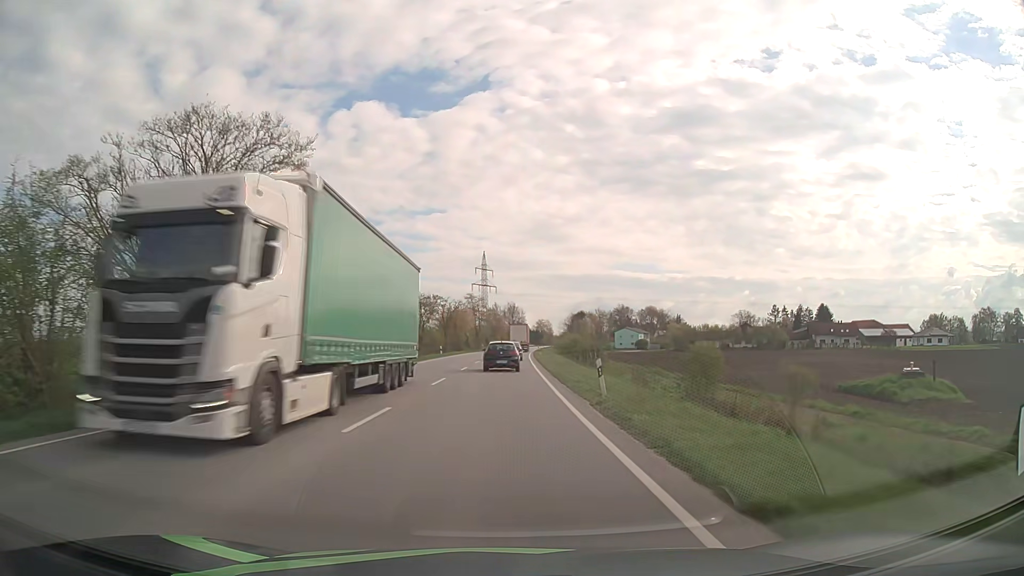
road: primary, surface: asphalt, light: Day
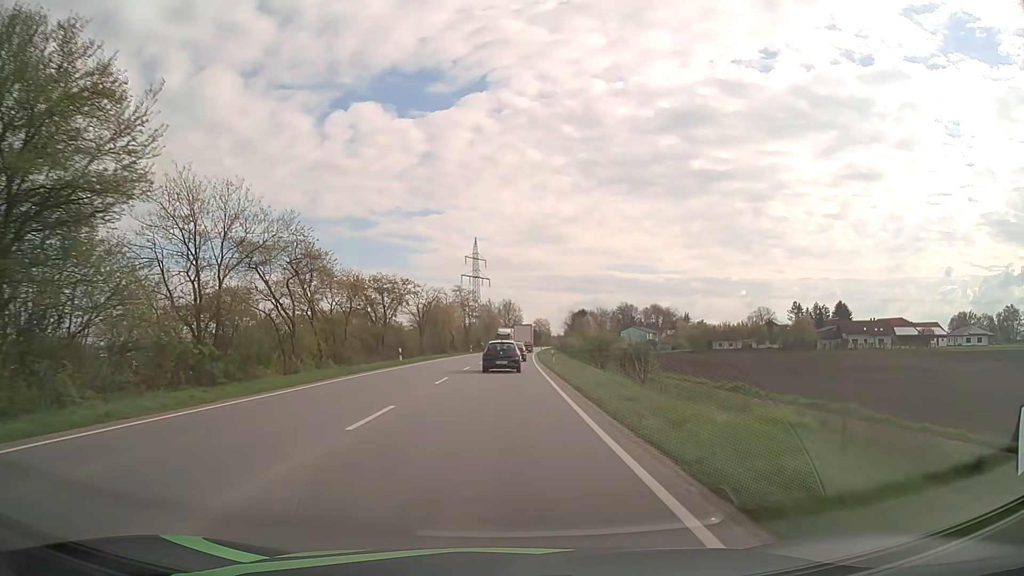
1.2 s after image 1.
(+0.1, +23.6) m; 0°
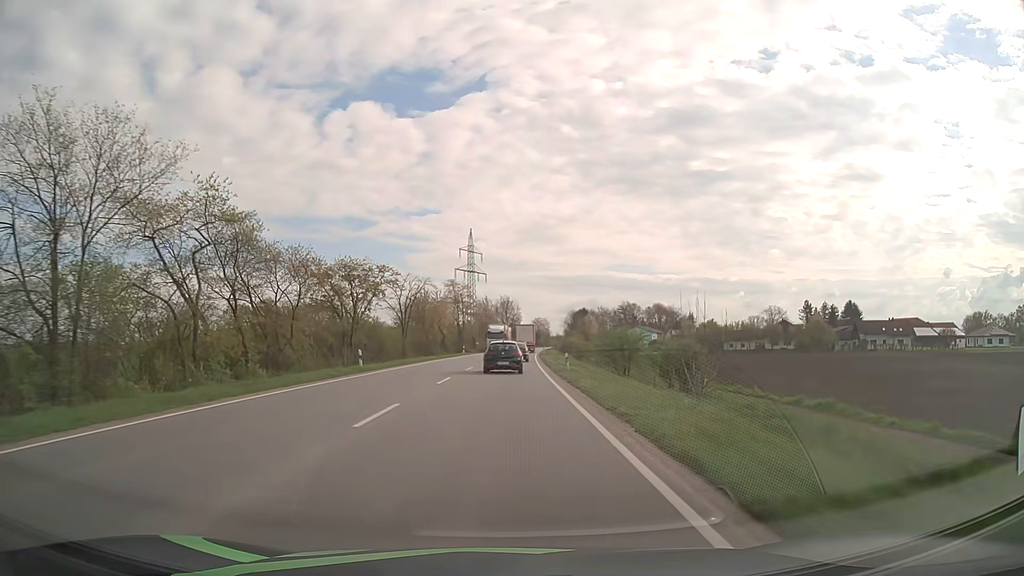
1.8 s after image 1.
(0.0, +11.6) m; 0°
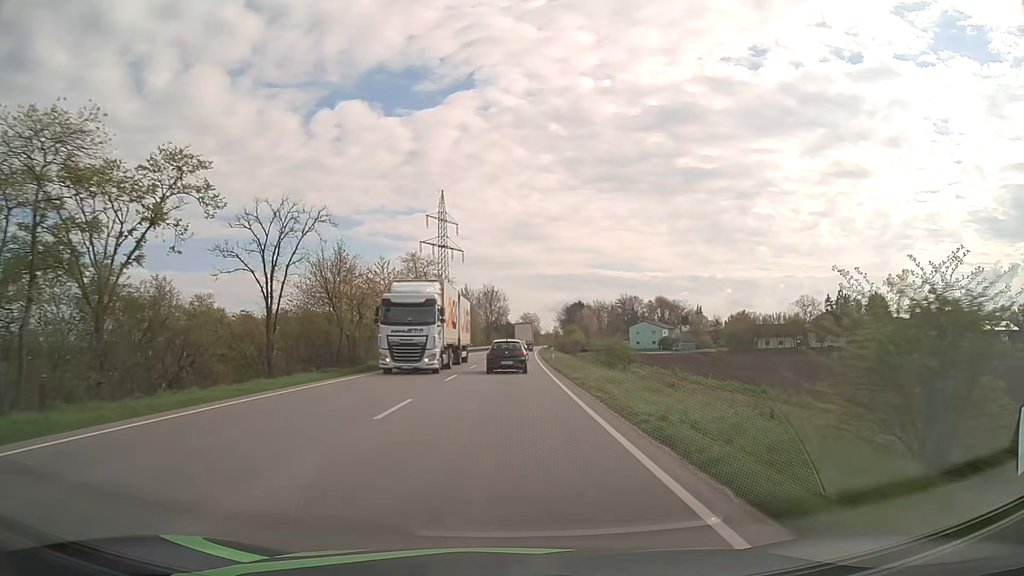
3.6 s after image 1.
(+0.3, +34.5) m; +1°
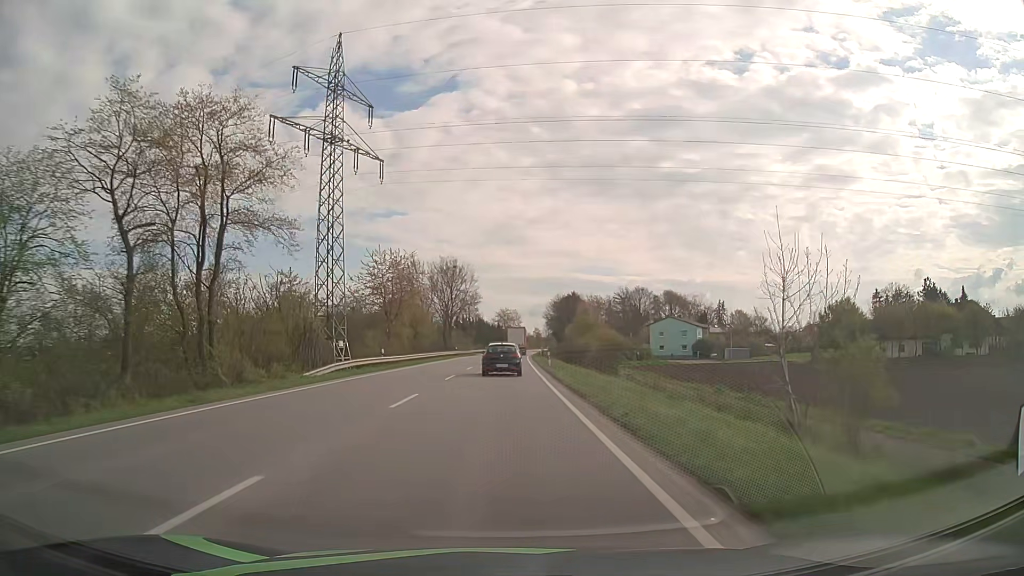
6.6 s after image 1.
(+1.2, +56.6) m; +2°
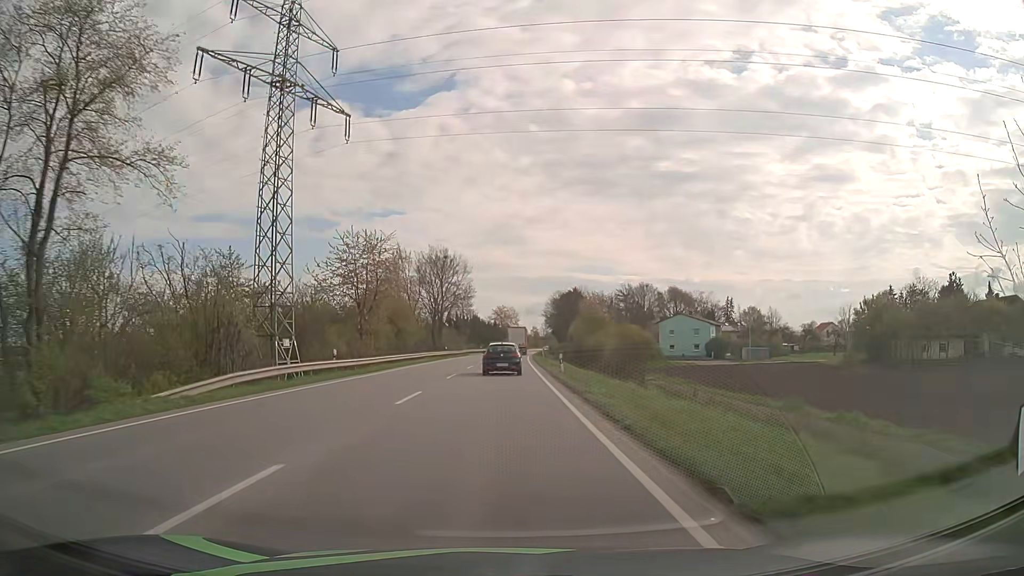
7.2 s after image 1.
(0.0, +11.2) m; 0°
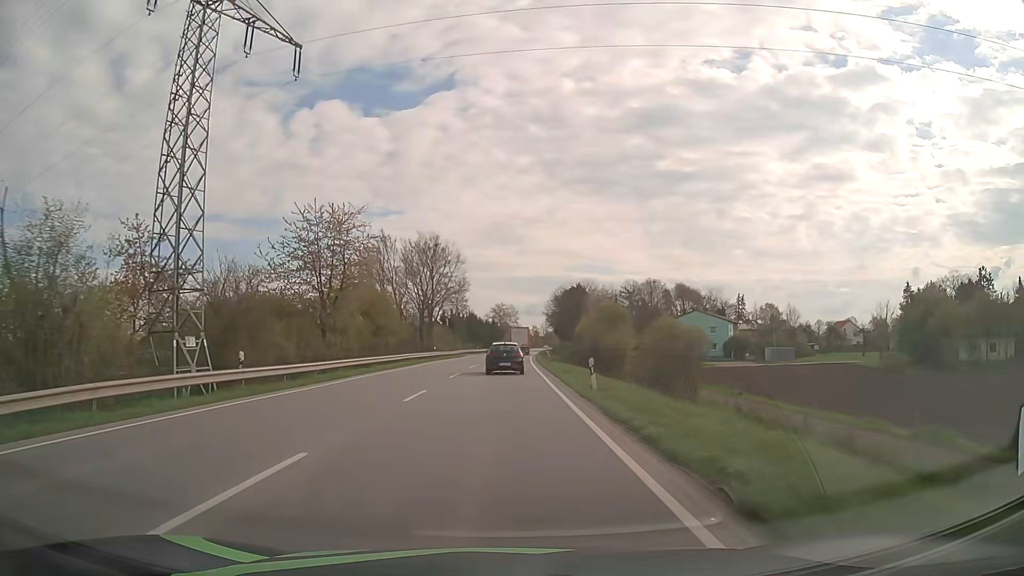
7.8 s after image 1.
(0.0, +11.2) m; 0°
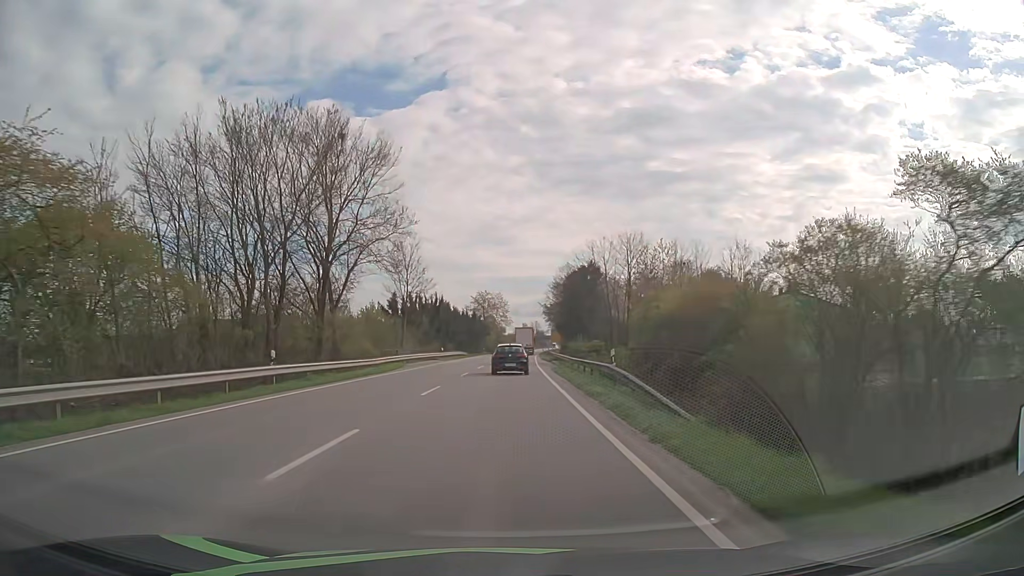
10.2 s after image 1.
(+0.3, +45.3) m; +1°
(0, +10) (0, +20) (0, +30) (0, +40) (+1, +50) (+1, +60) (+1, +70) (+2, +80) (+2, +90) (+3, +100) m
